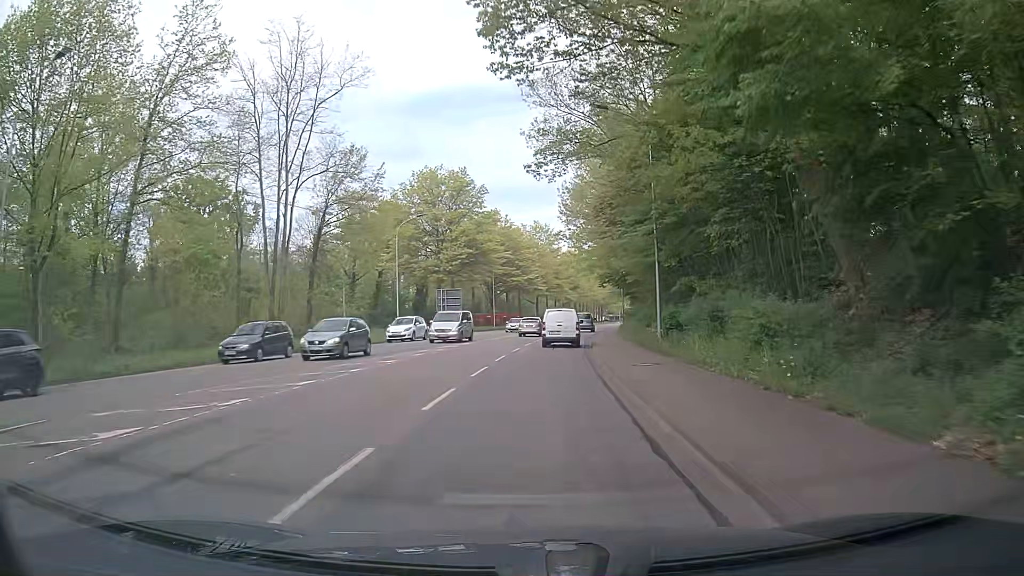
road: secondary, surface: asphalt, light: Day
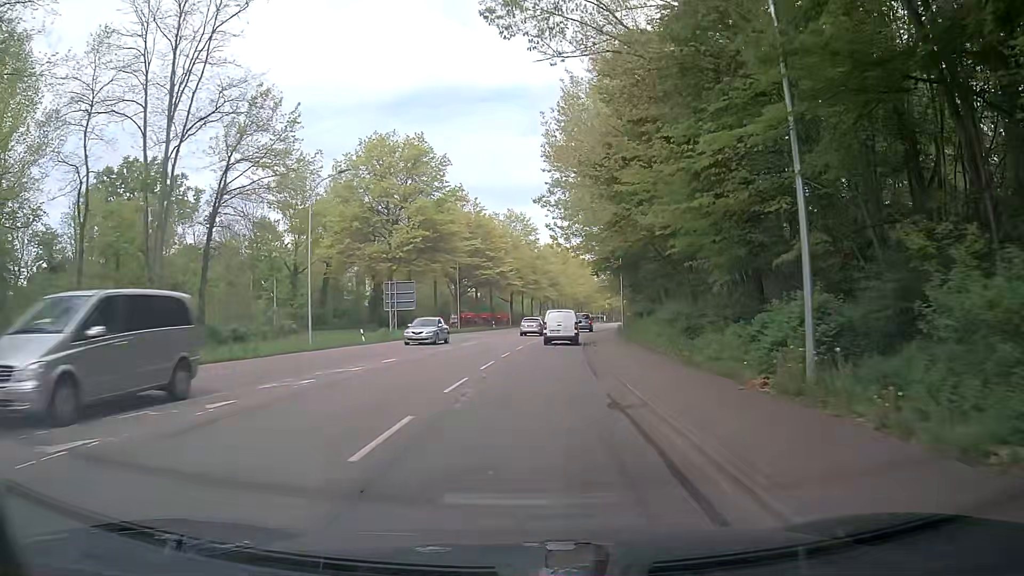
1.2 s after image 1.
(+0.3, +15.5) m; +2°
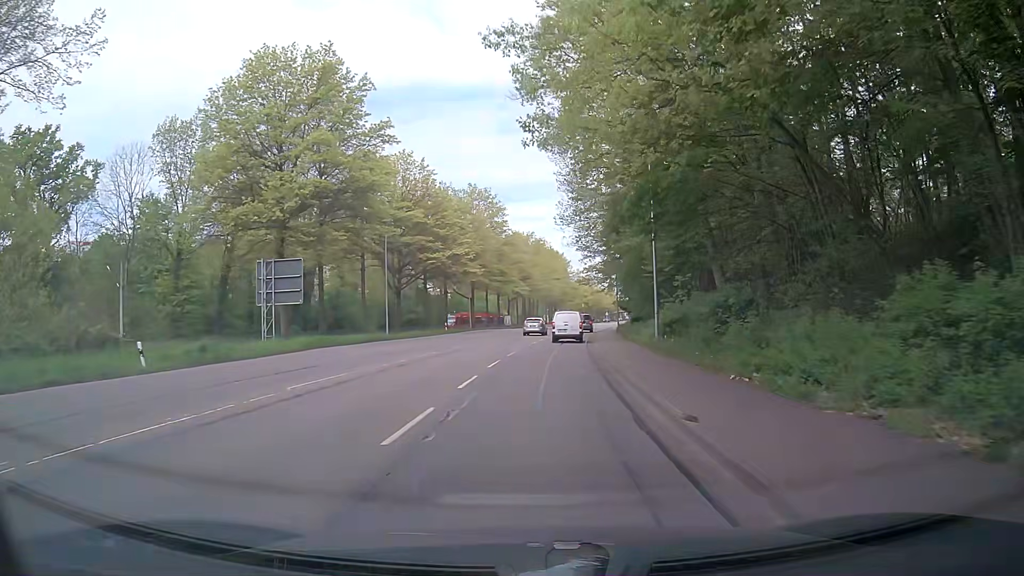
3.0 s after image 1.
(+0.6, +23.1) m; +3°
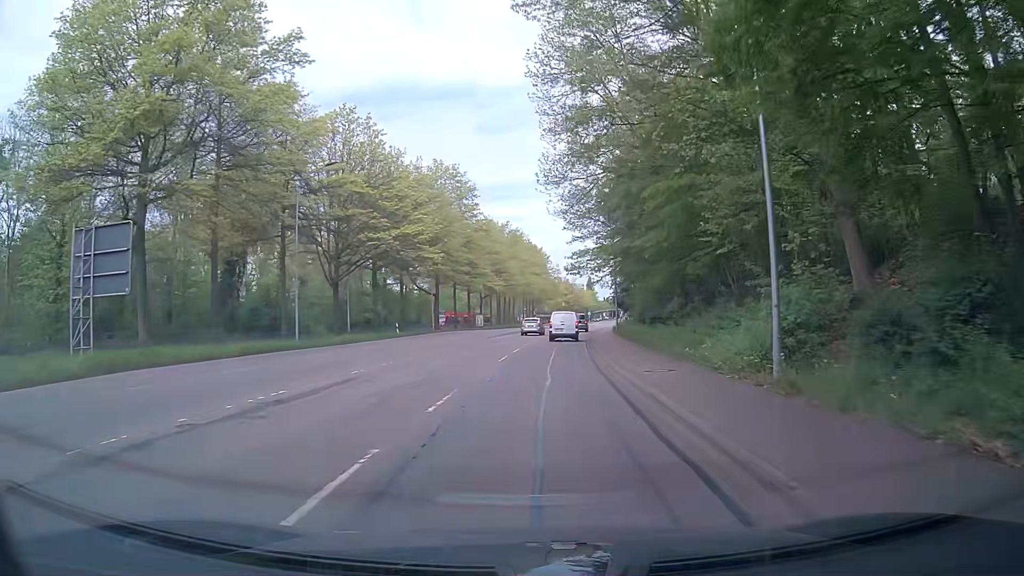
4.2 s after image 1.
(+0.2, +15.3) m; +2°
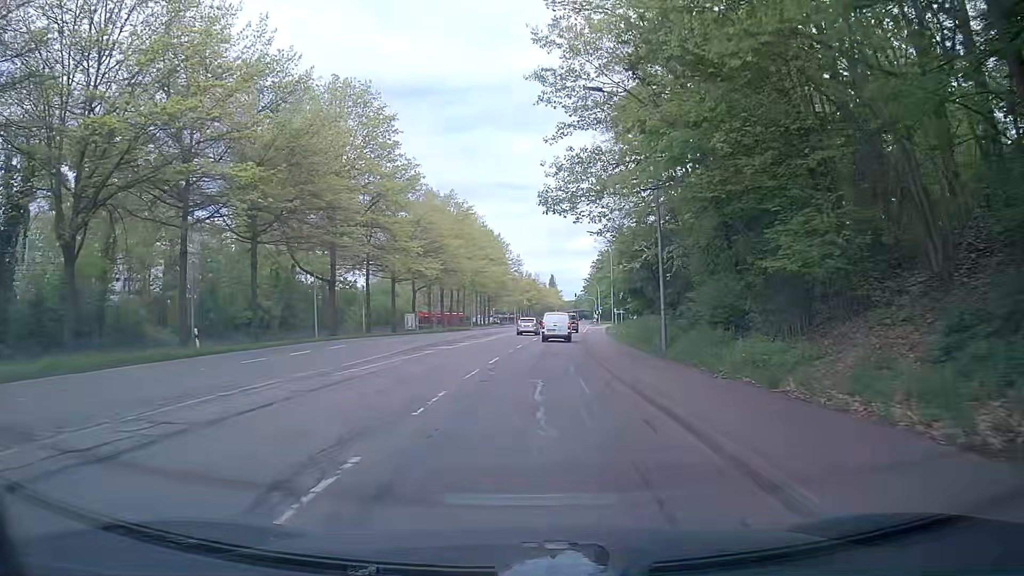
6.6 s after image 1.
(+0.8, +30.4) m; +3°
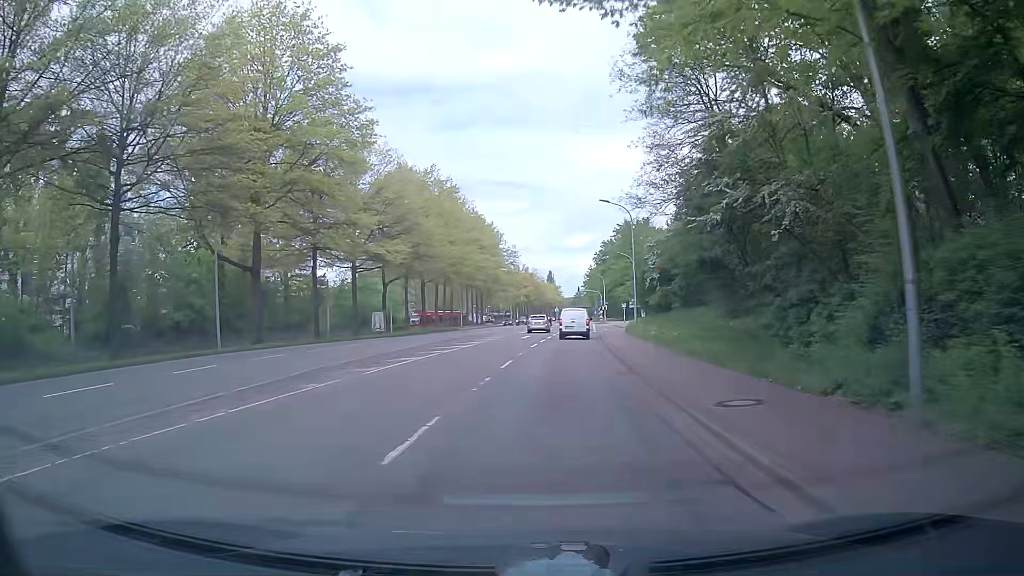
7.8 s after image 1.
(+0.1, +15.1) m; +1°
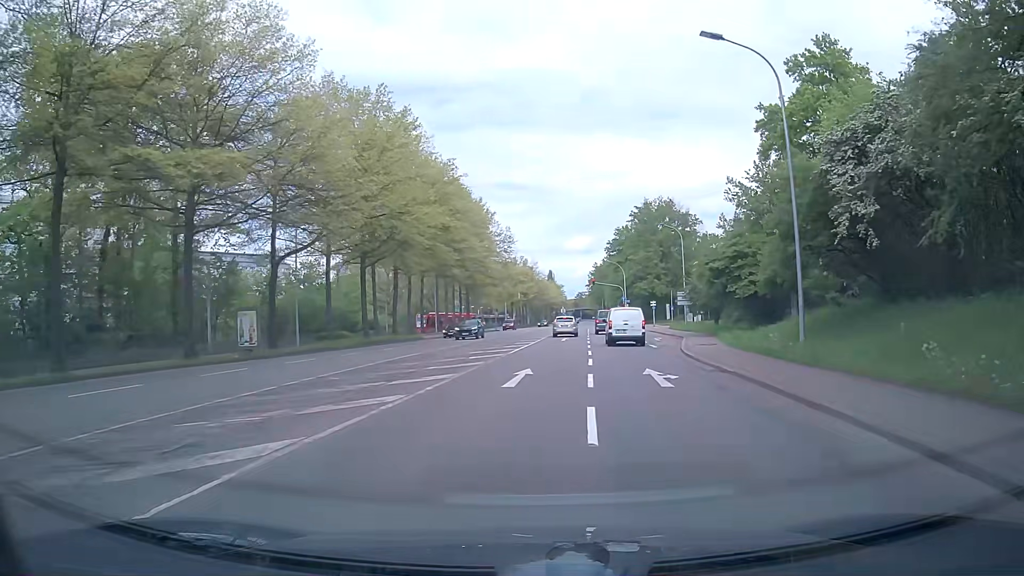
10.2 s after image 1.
(-0.3, +29.2) m; 0°
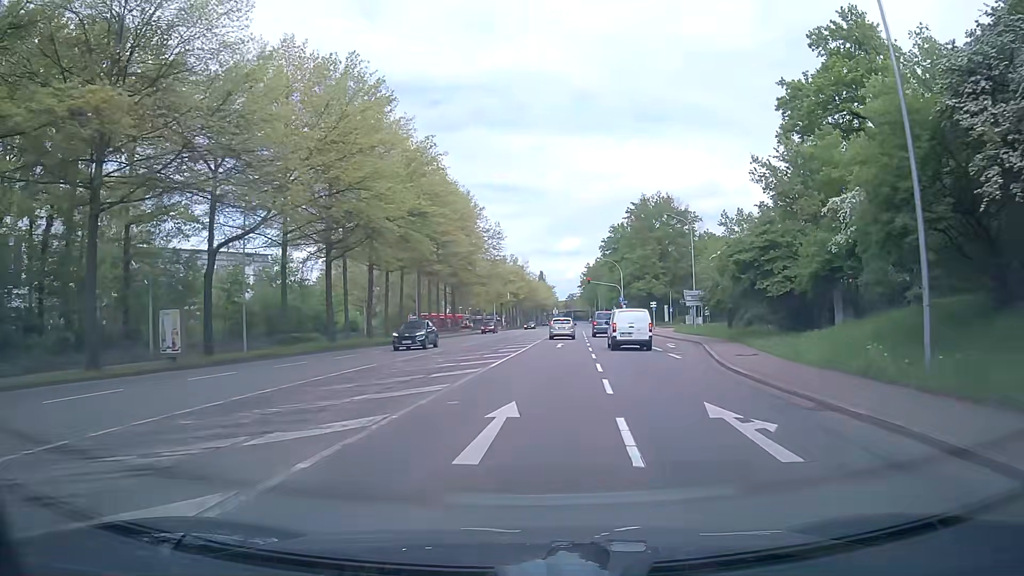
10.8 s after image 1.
(0.0, +6.9) m; +1°
